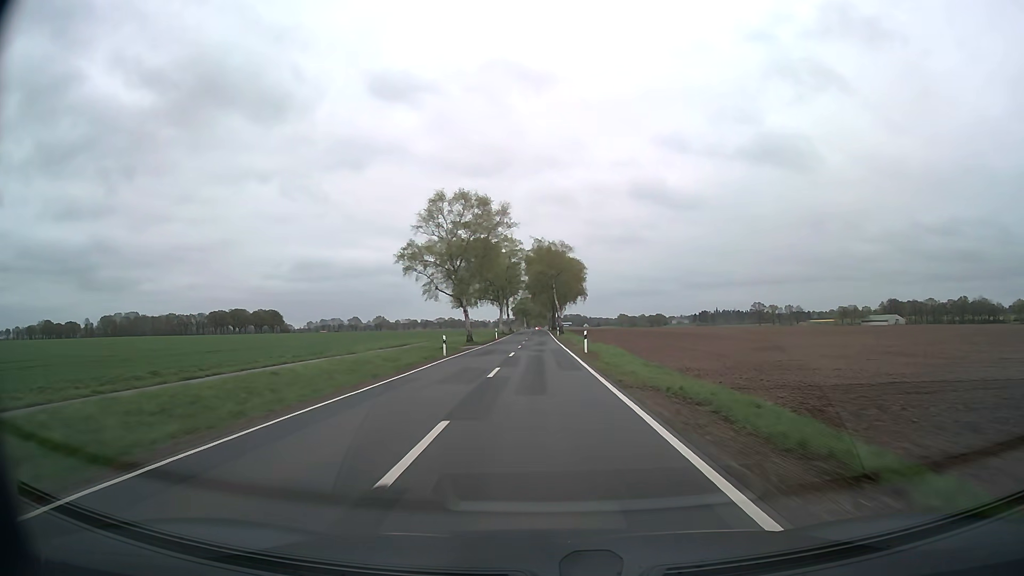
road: secondary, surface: asphalt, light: Day
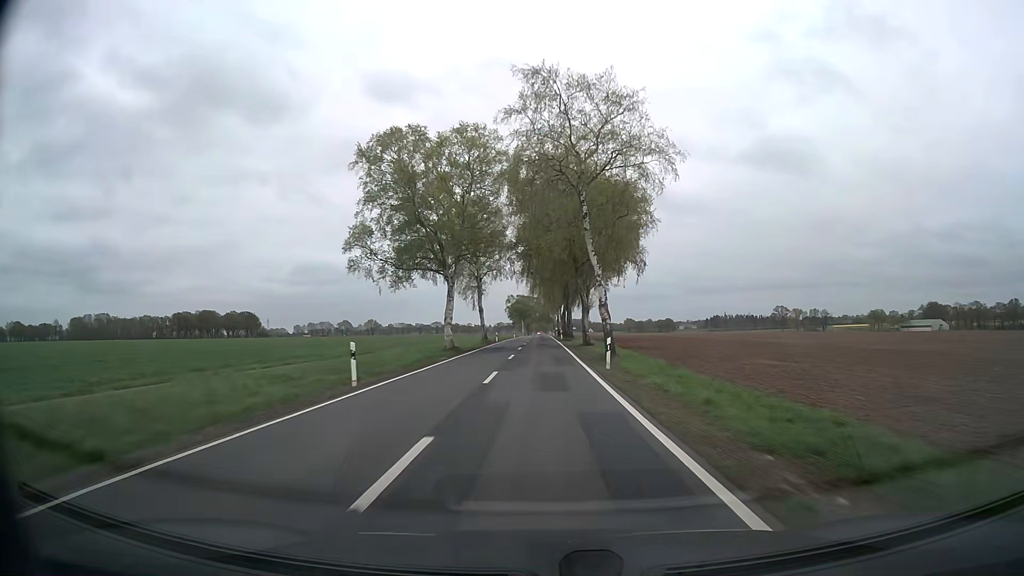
(-0.1, +61.6) m; 0°
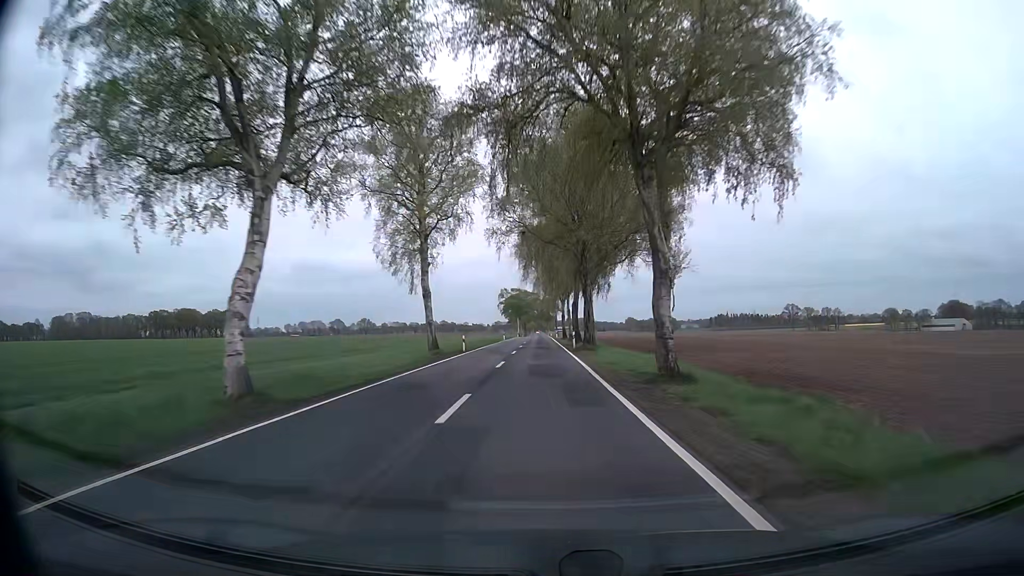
(0.0, +31.1) m; 0°
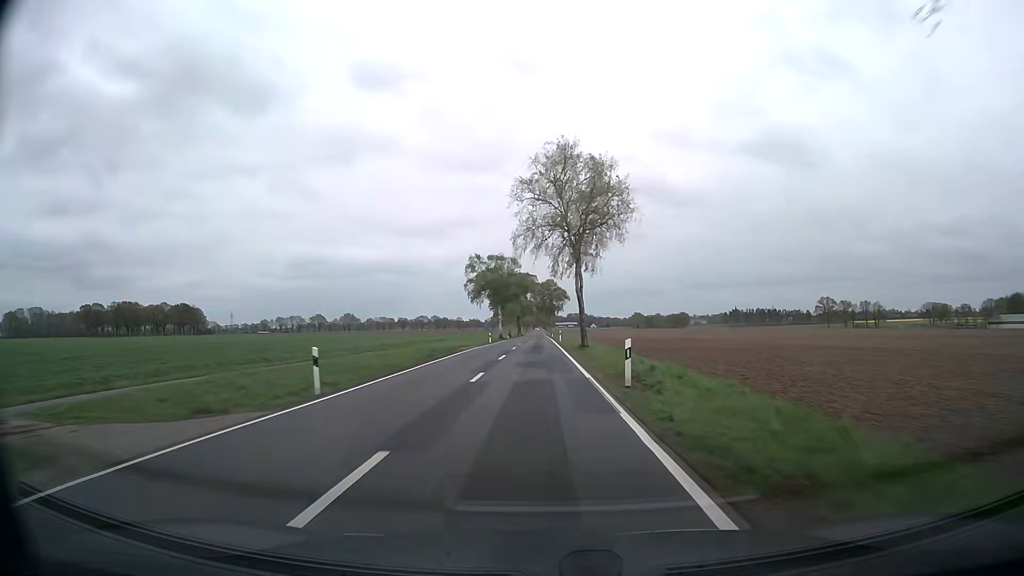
(+0.2, +78.3) m; 0°
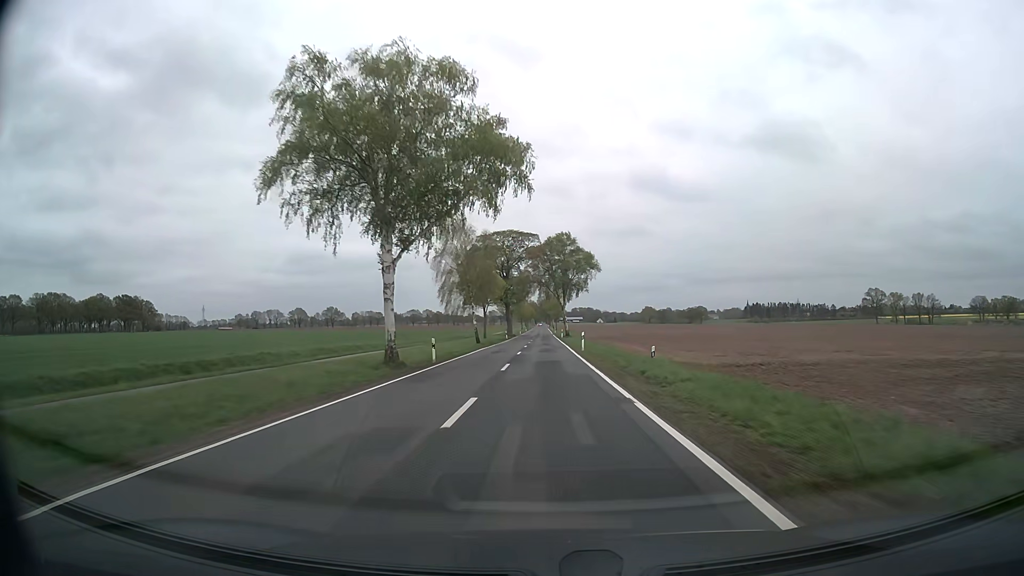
(-0.4, +78.9) m; 0°
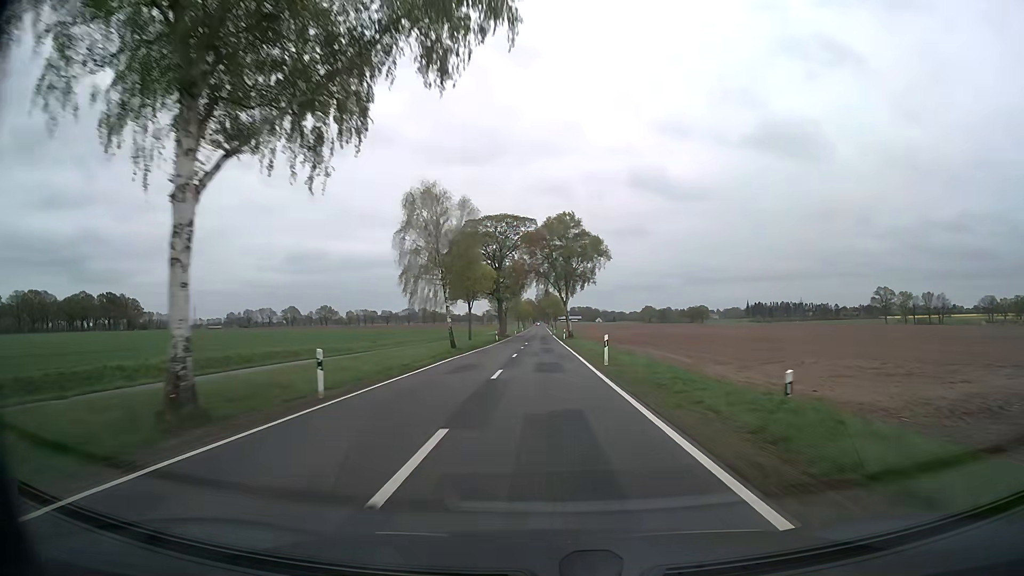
(0.0, +15.8) m; 0°
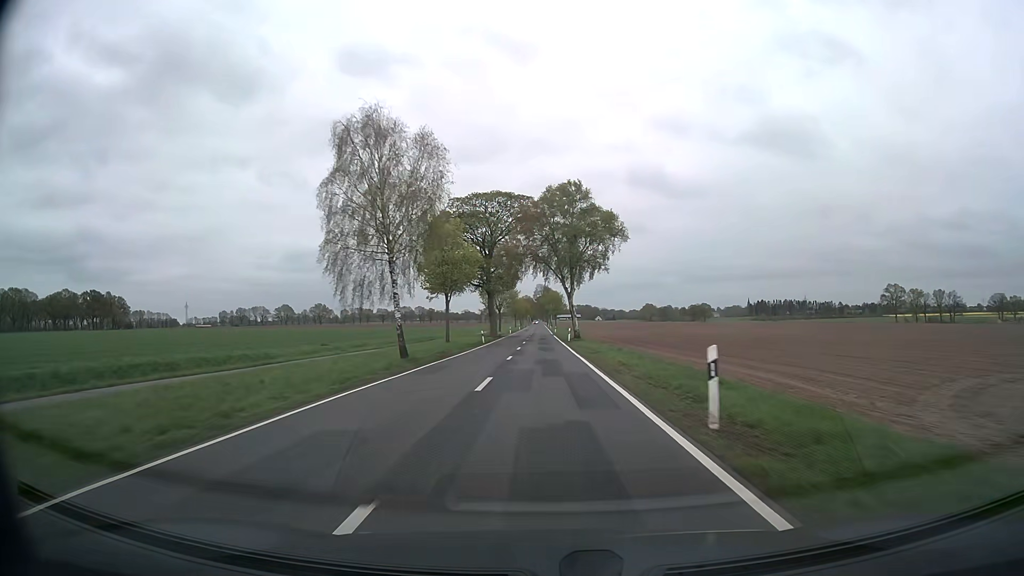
(0.0, +15.9) m; 0°
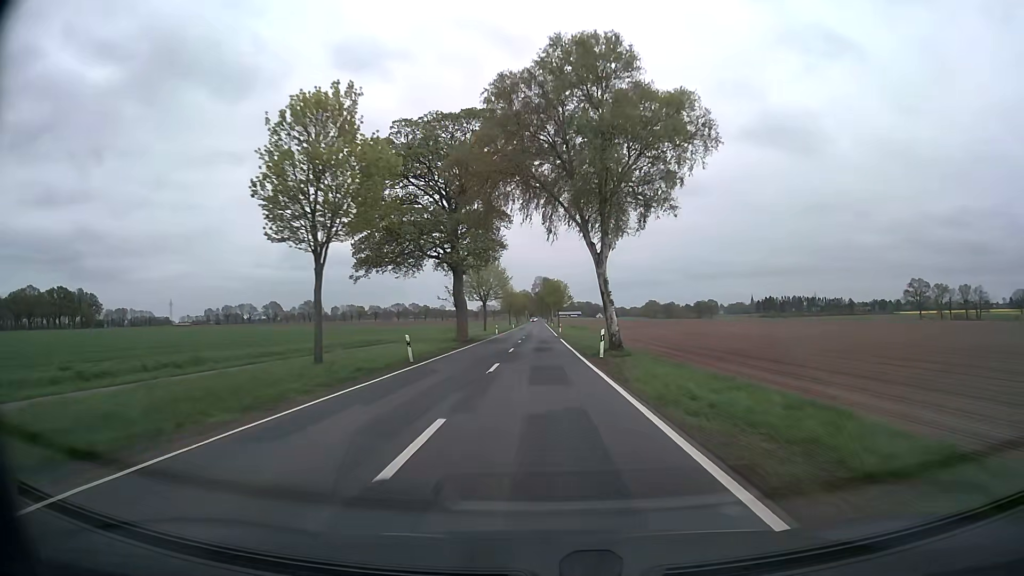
(0.0, +31.7) m; 0°
(0, +10) (0, +20) (0, +30) (0, +40) (0, +50) (0, +60) (0, +70) (0, +80) (0, +90) (0, +100) m
